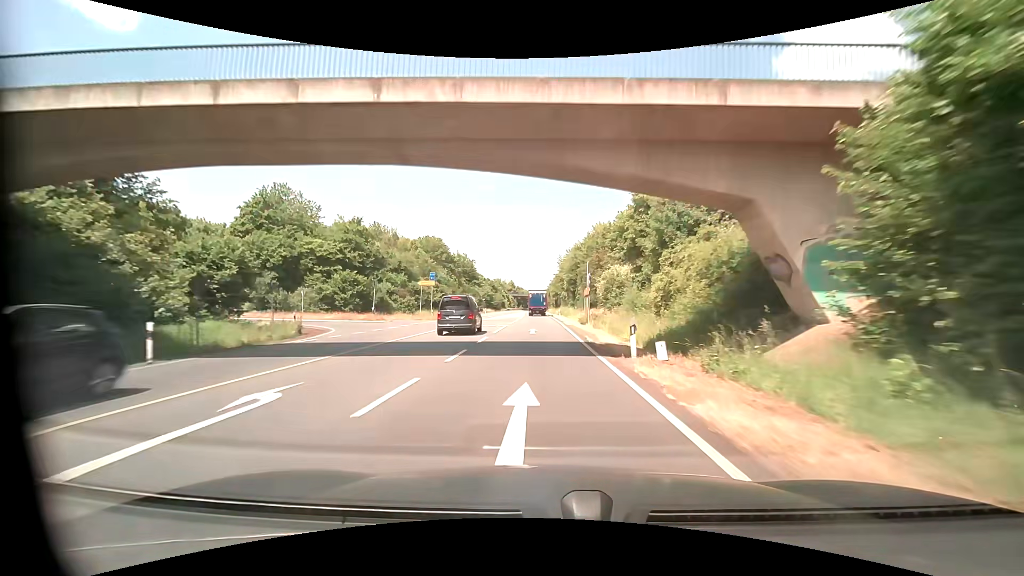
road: primary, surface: asphalt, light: Day
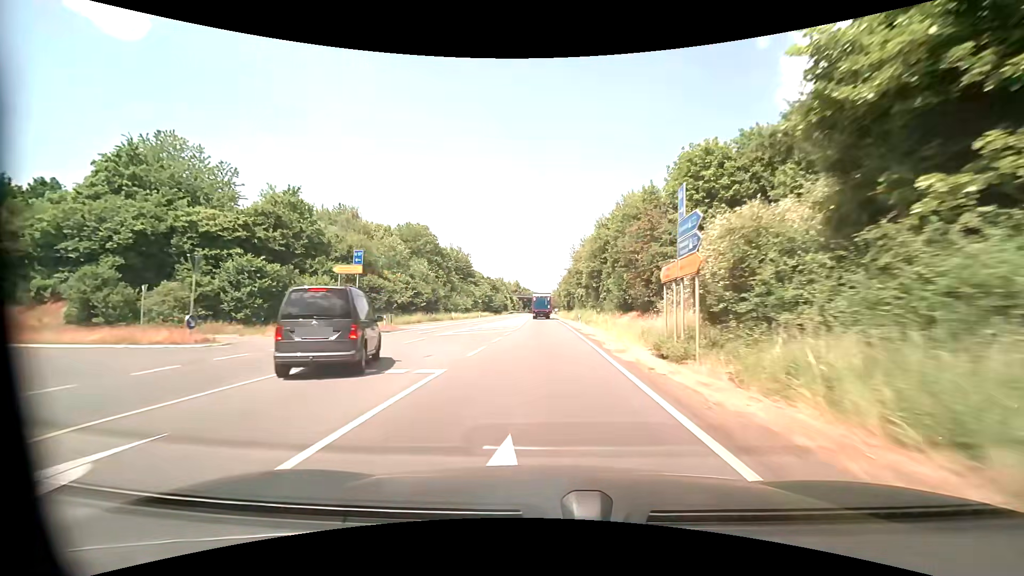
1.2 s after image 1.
(-0.2, +23.8) m; -1°
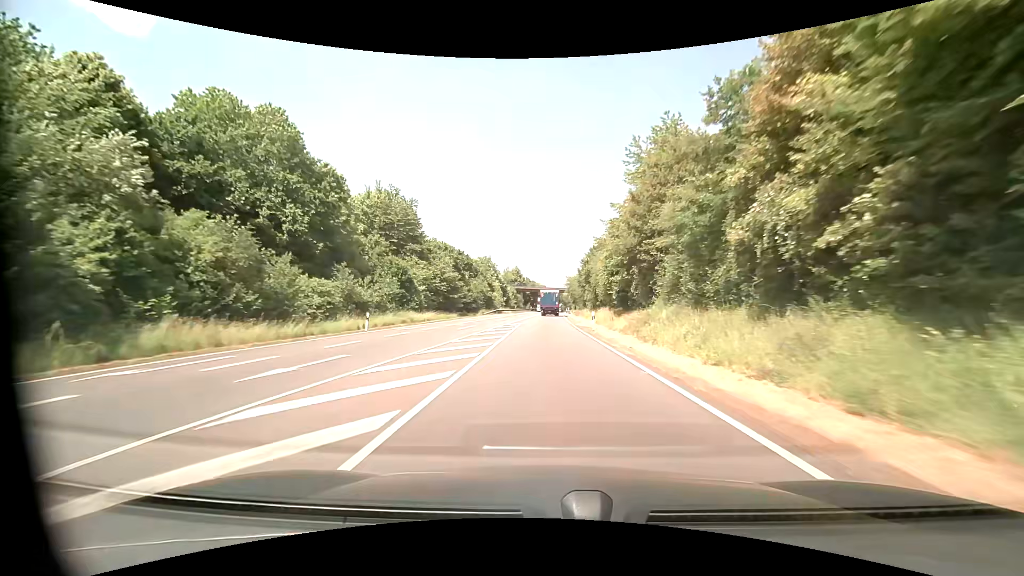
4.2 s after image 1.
(-0.4, +60.6) m; -1°
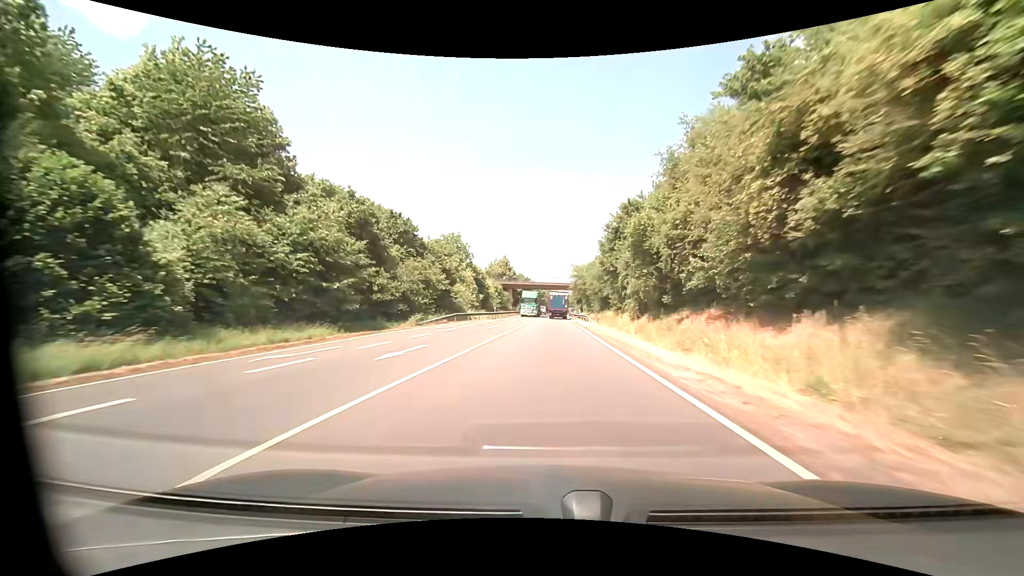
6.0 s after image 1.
(0.0, +36.6) m; 0°
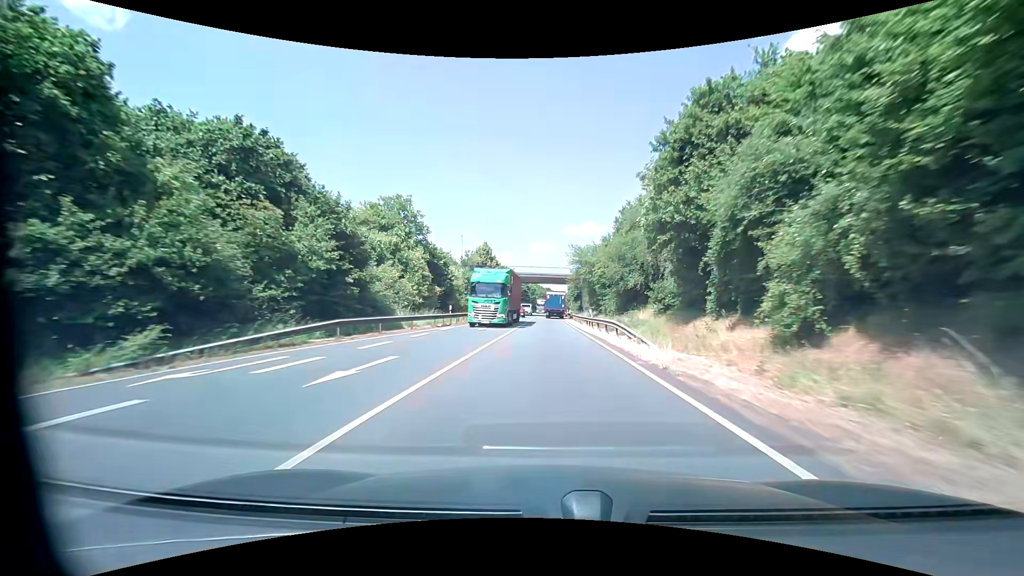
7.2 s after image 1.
(+0.2, +24.4) m; +2°
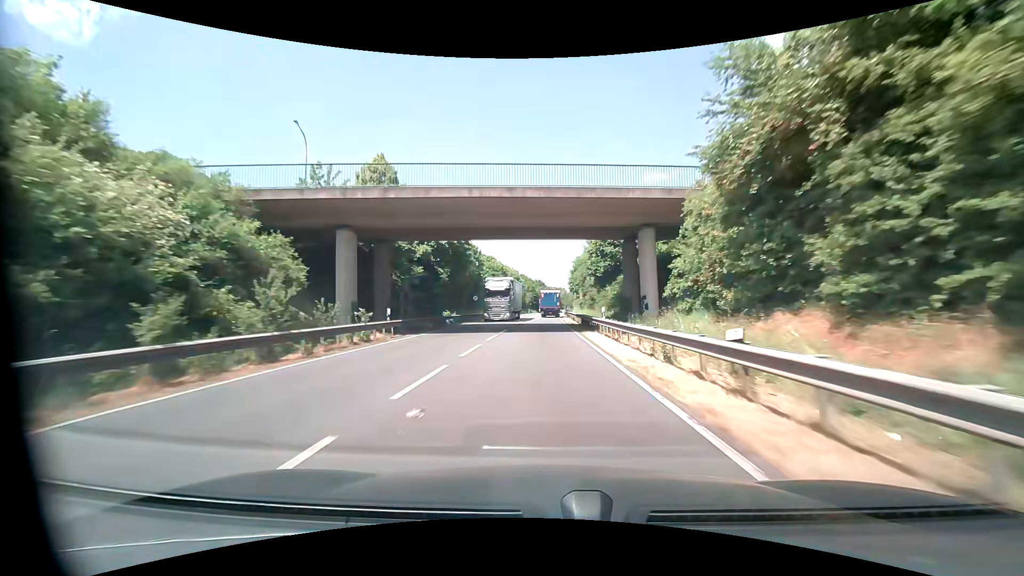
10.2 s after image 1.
(+0.1, +61.2) m; 0°
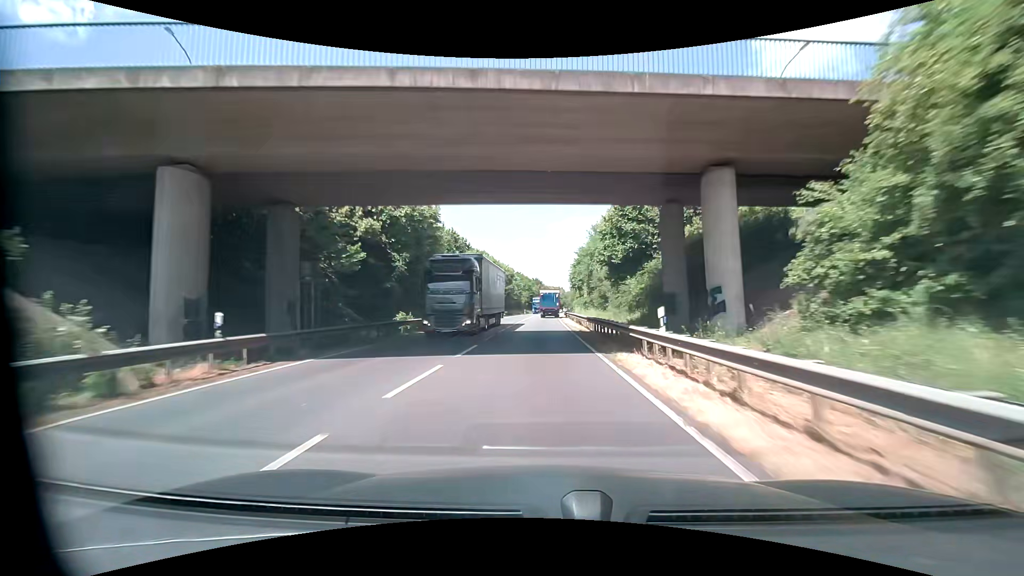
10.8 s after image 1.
(+0.1, +12.3) m; 0°
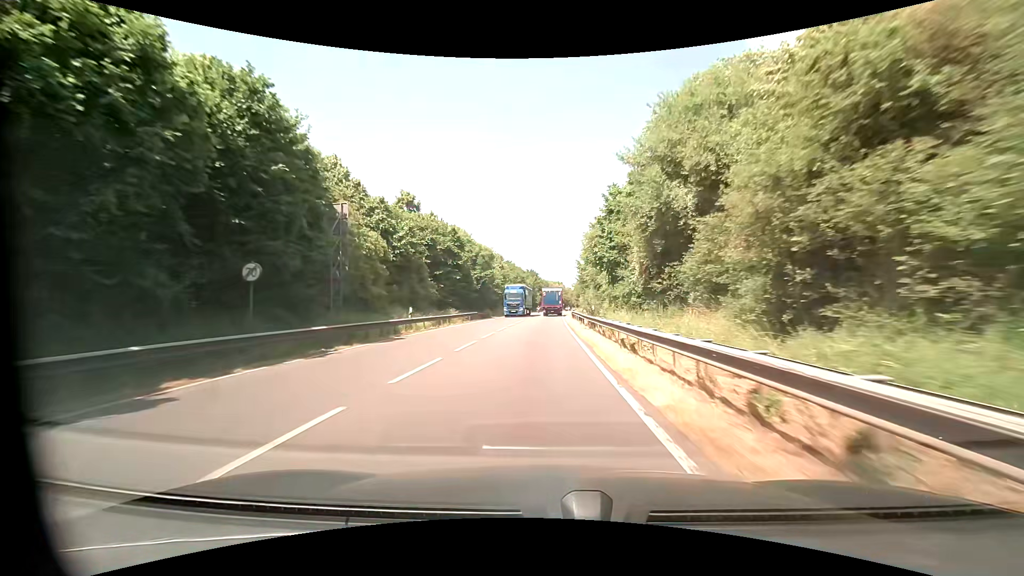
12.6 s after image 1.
(+0.2, +35.6) m; 0°
(0, +10) (0, +20) (0, +30) (0, +40) (+1, +50) (+1, +60) (+2, +70) (+2, +80) (+3, +90) (+3, +100) m
